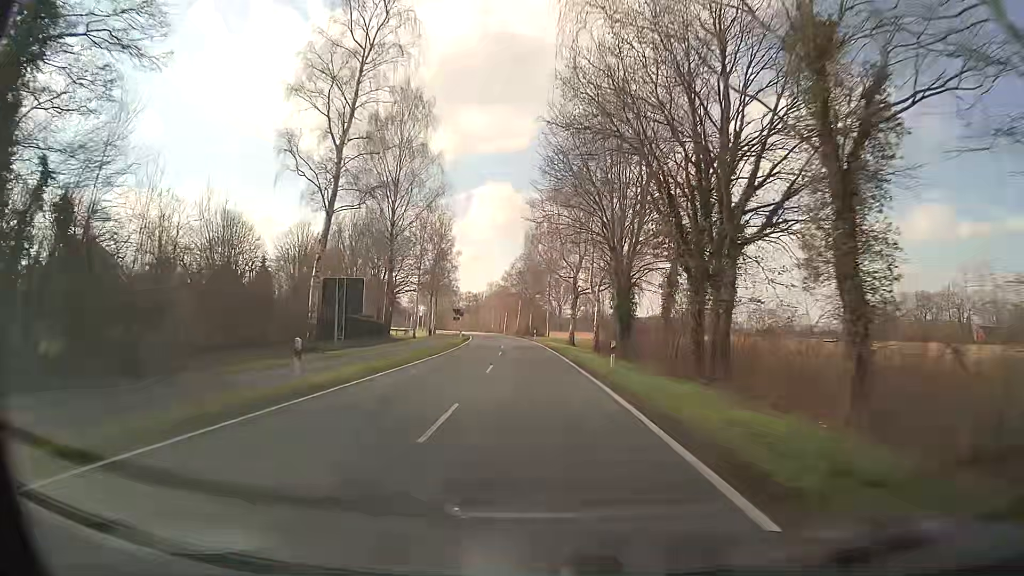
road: secondary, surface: asphalt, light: Day
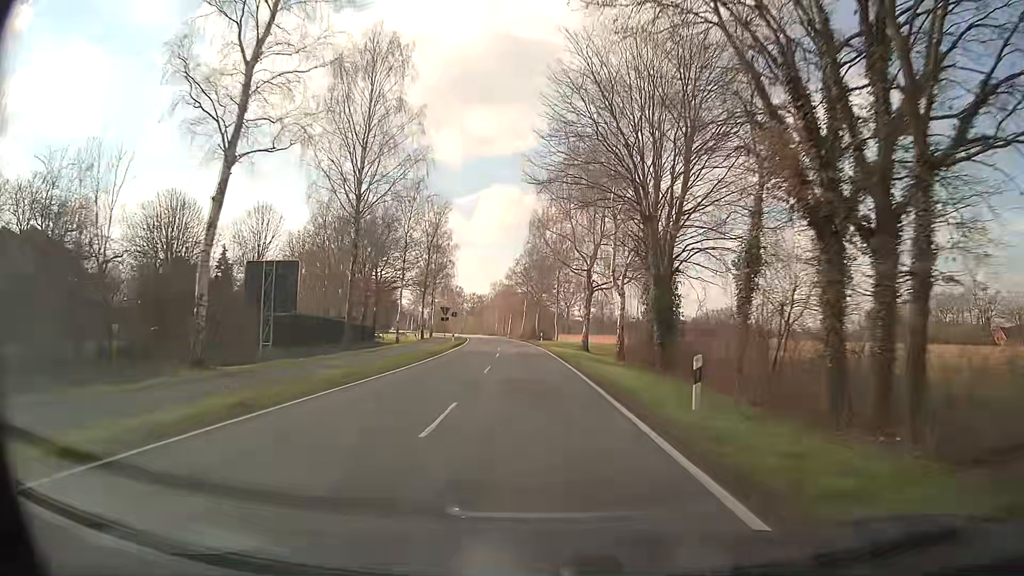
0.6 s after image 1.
(0.0, +11.8) m; 0°
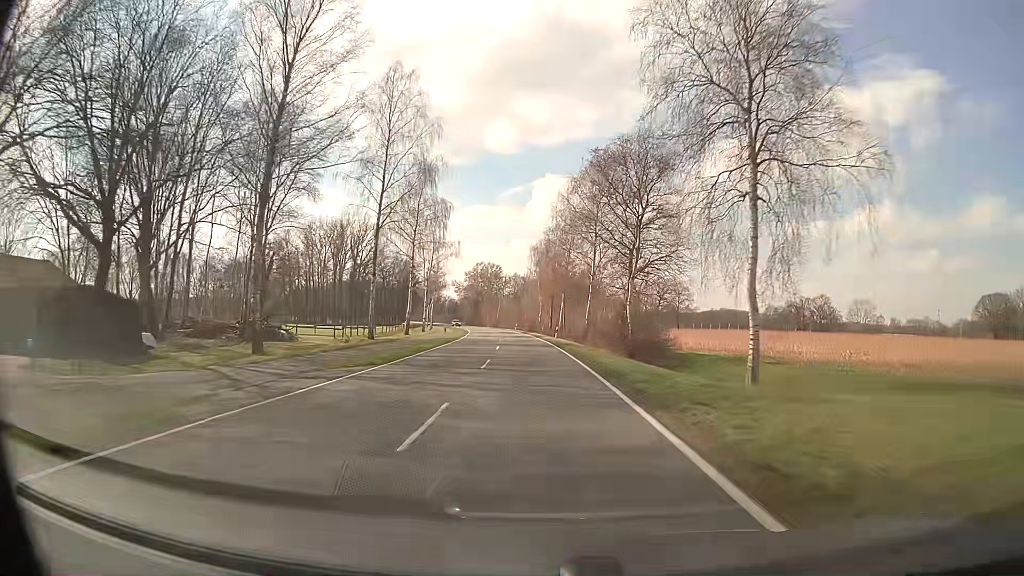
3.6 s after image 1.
(-2.8, +62.8) m; -5°
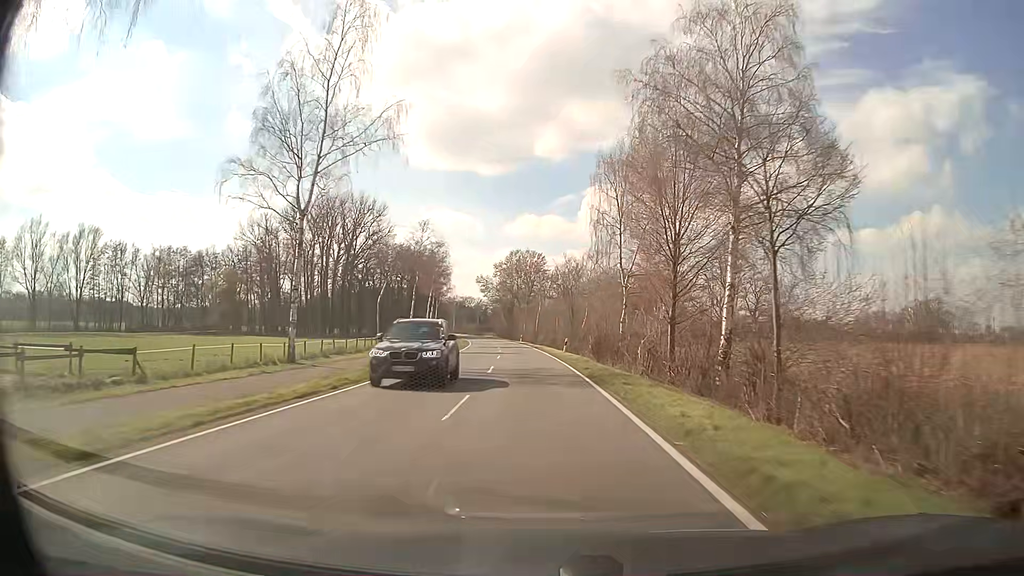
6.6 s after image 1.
(-2.0, +58.2) m; -4°
